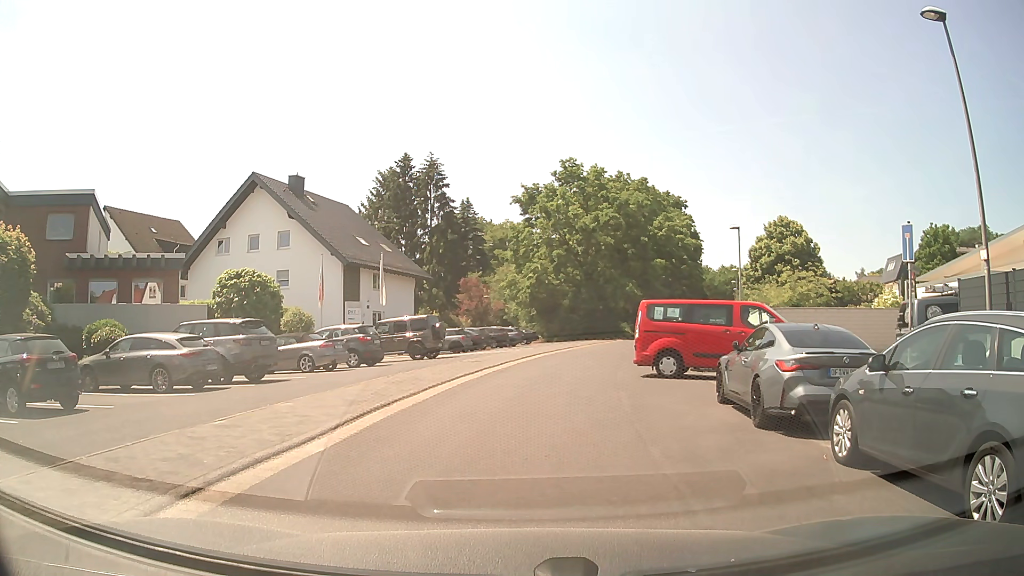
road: residential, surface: asphalt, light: Day
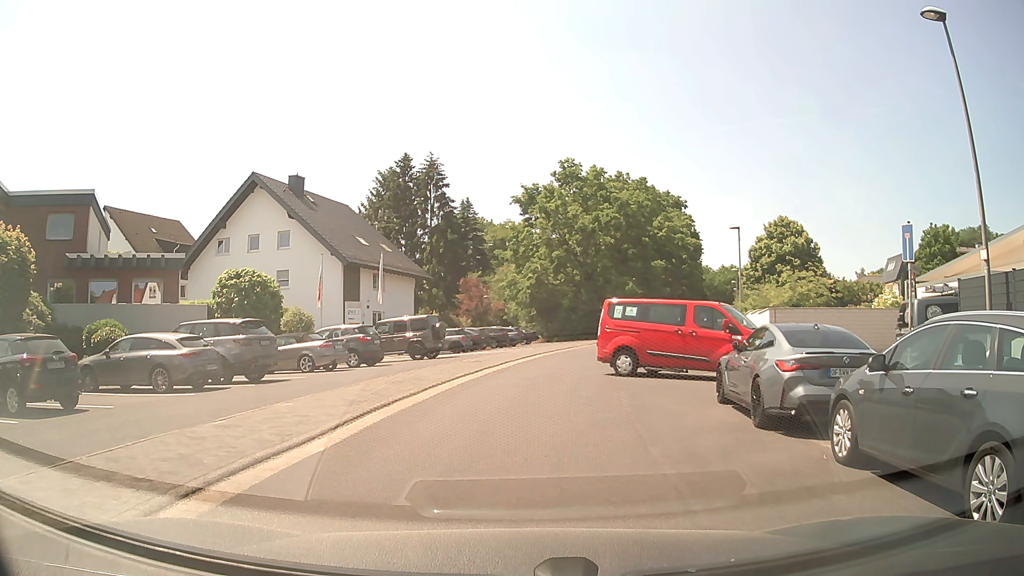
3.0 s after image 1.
(0.0, 0.0) m; 0°
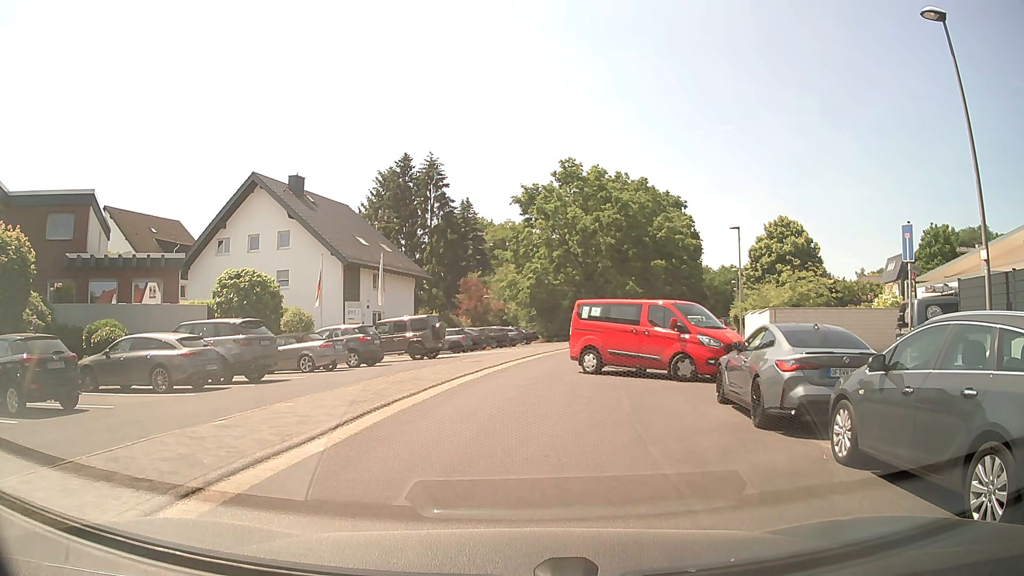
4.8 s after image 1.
(0.0, 0.0) m; 0°
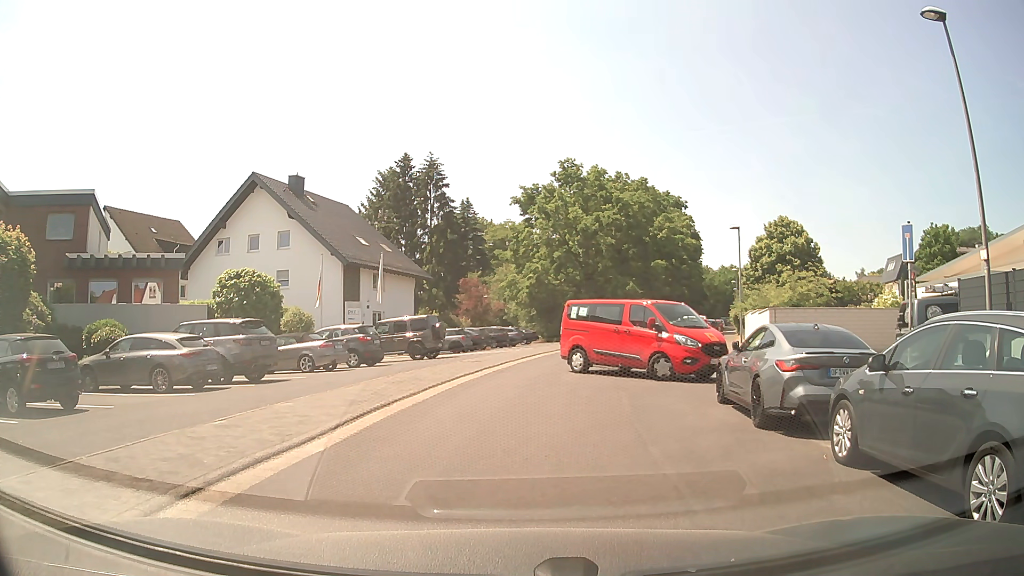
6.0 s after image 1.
(0.0, 0.0) m; 0°
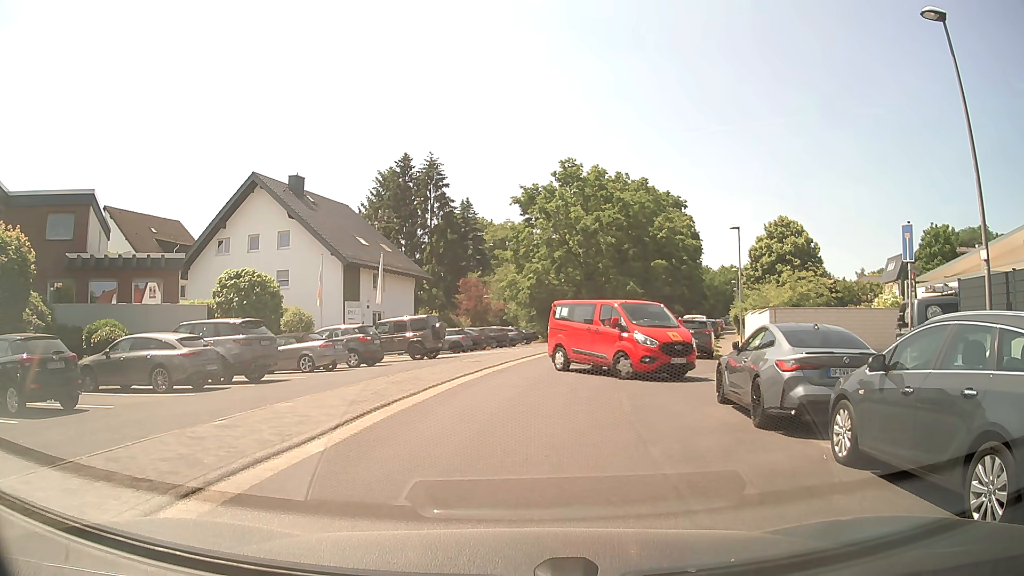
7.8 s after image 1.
(0.0, 0.0) m; 0°
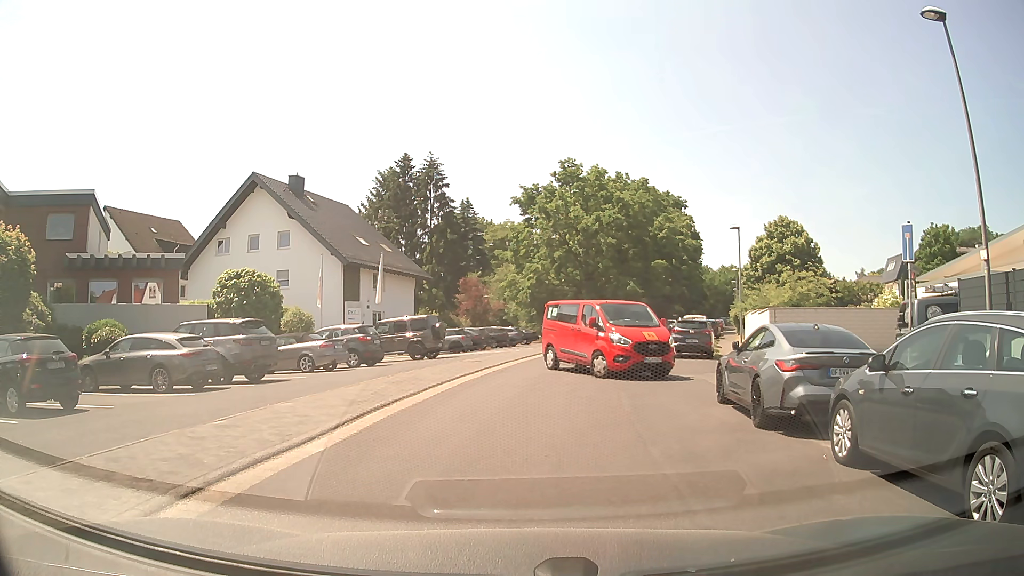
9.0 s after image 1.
(0.0, 0.0) m; 0°
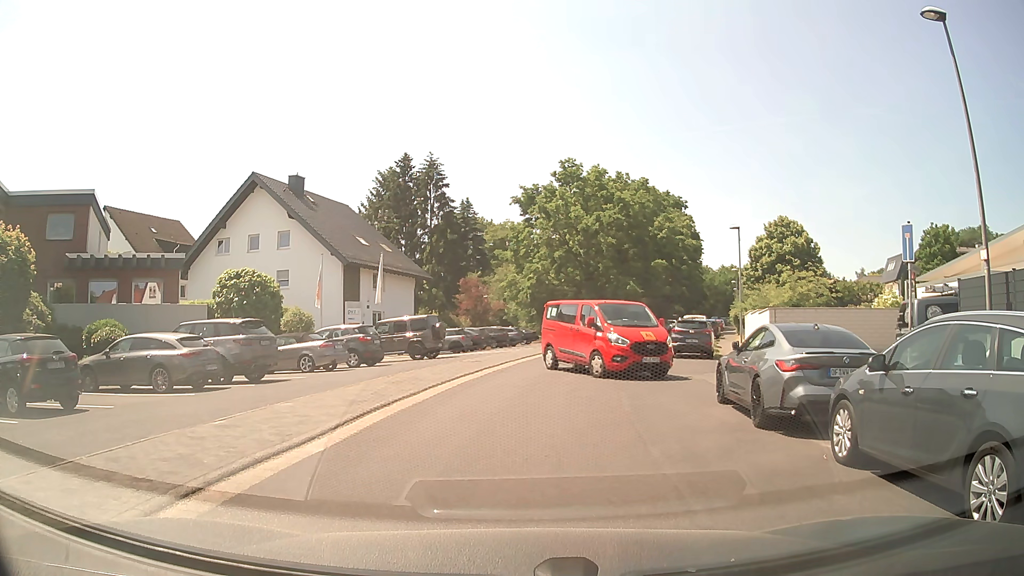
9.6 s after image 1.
(0.0, 0.0) m; 0°
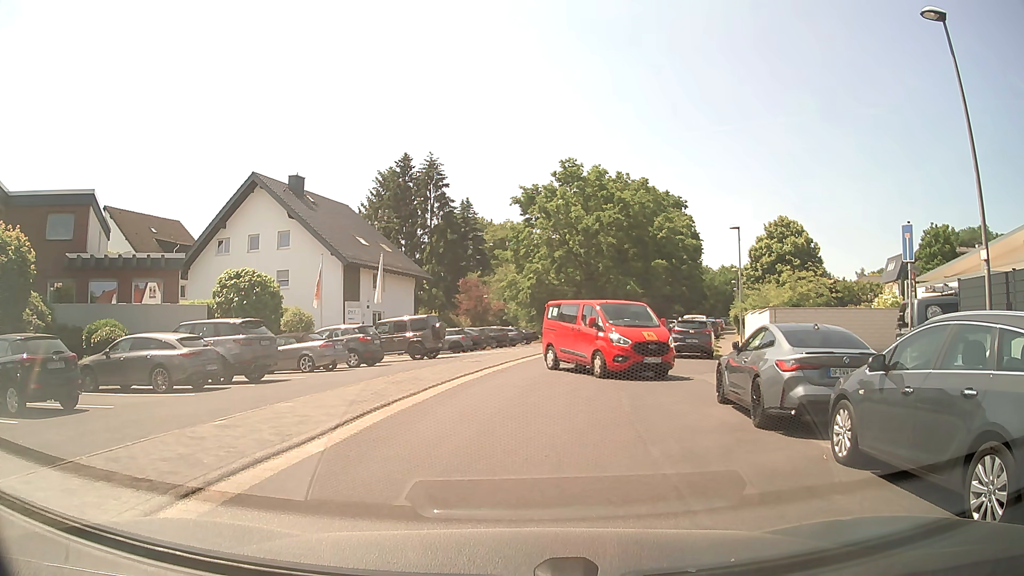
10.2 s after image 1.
(0.0, 0.0) m; 0°
